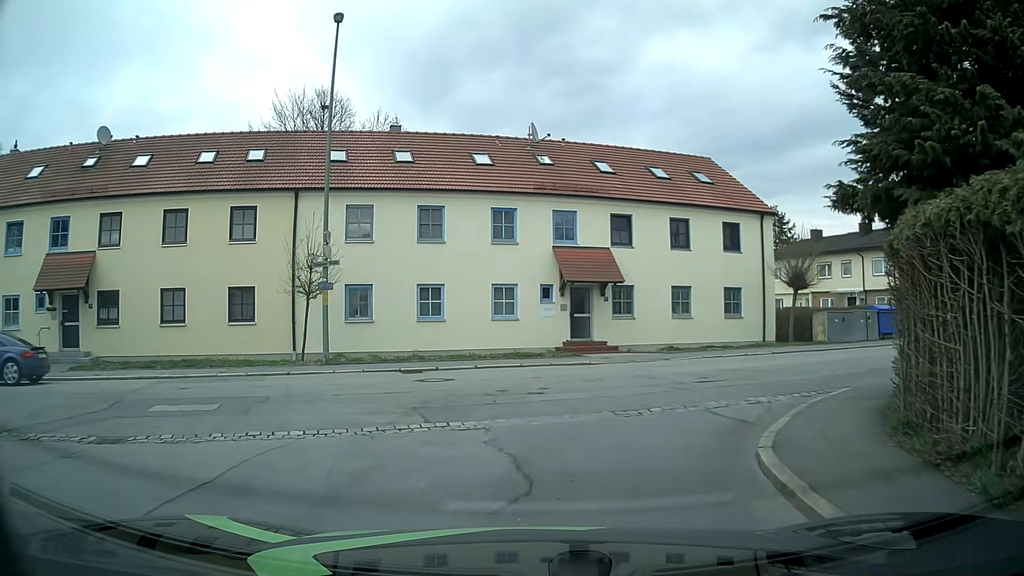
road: residential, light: Day
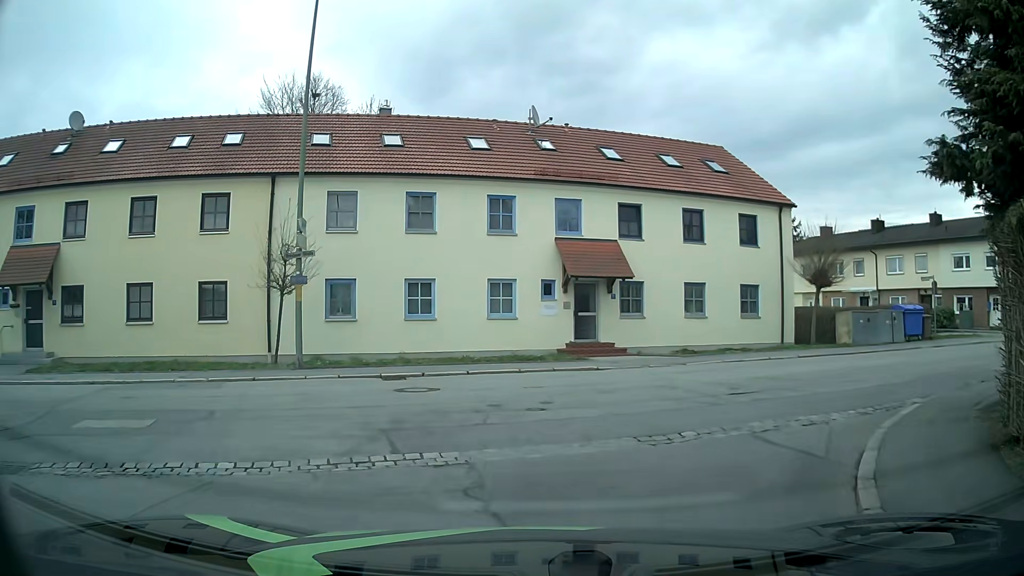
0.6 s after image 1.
(0.0, +2.1) m; -1°
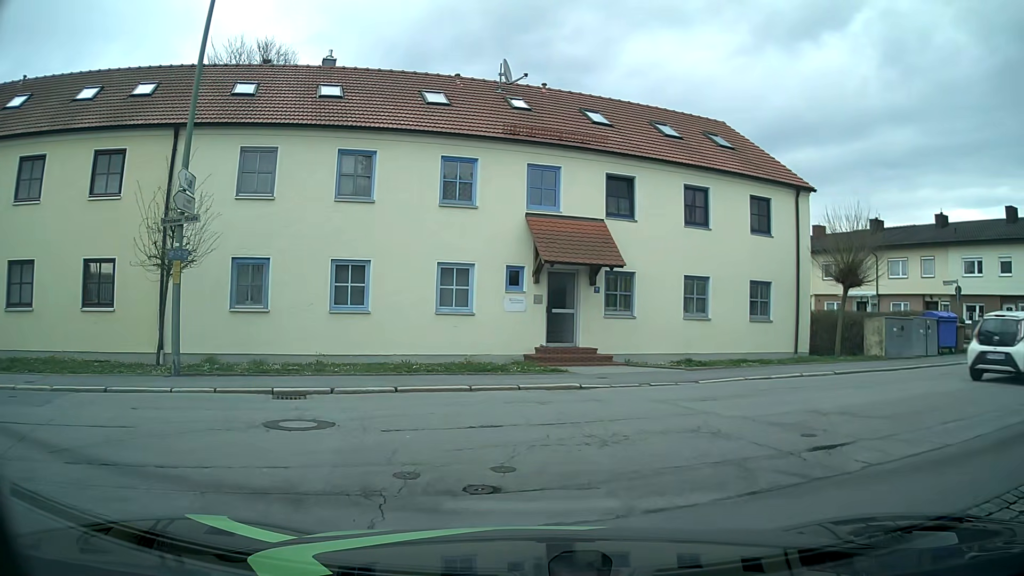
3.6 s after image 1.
(+0.1, +4.6) m; +2°
